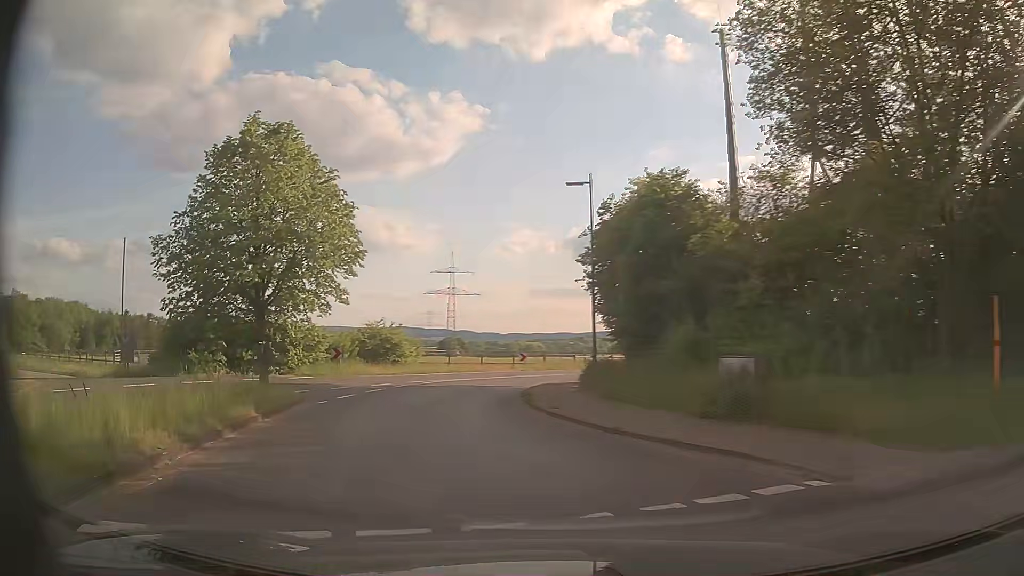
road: tertiary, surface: asphalt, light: Day
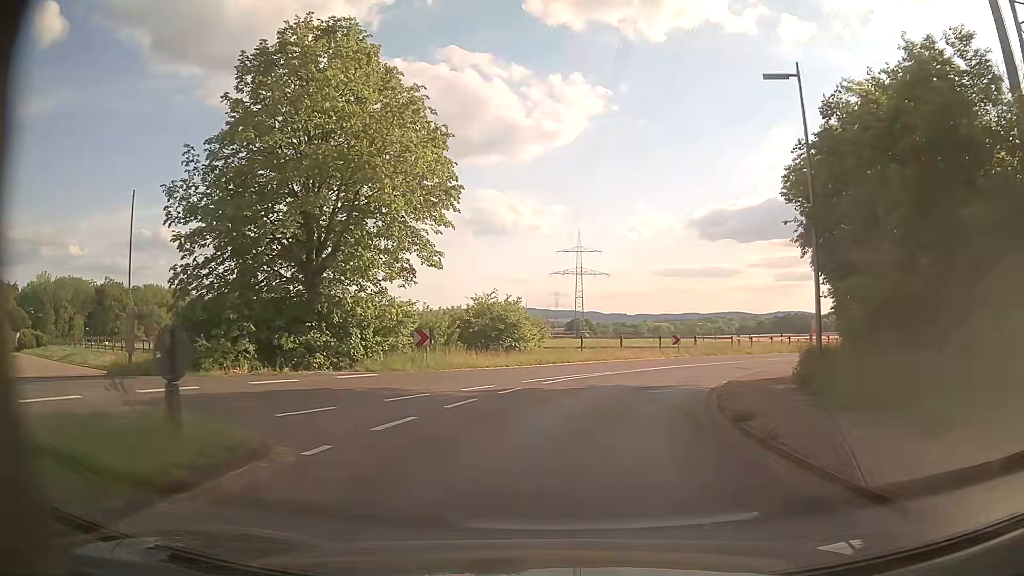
(-1.4, +9.6) m; -11°
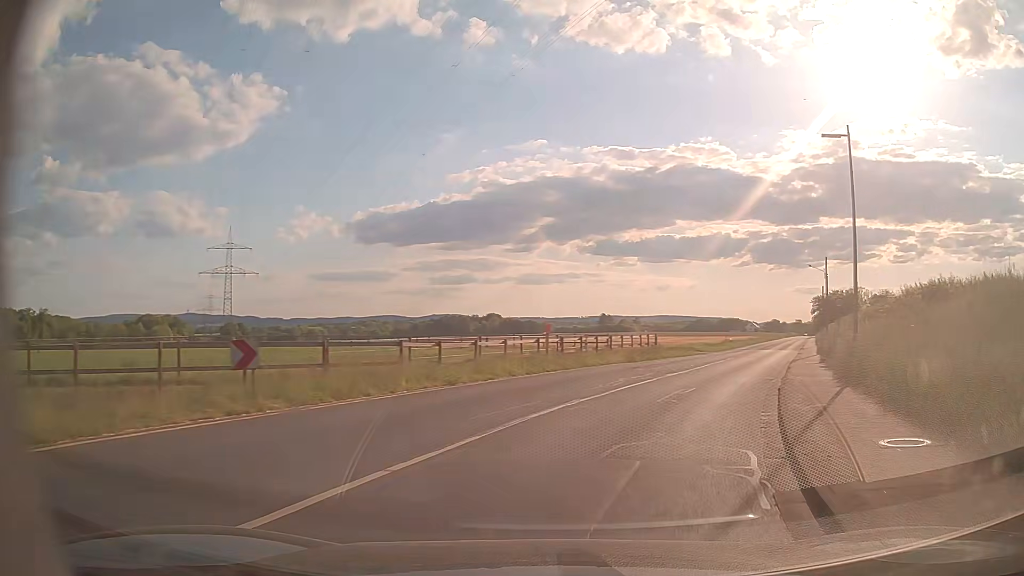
(+4.9, +24.1) m; +28°
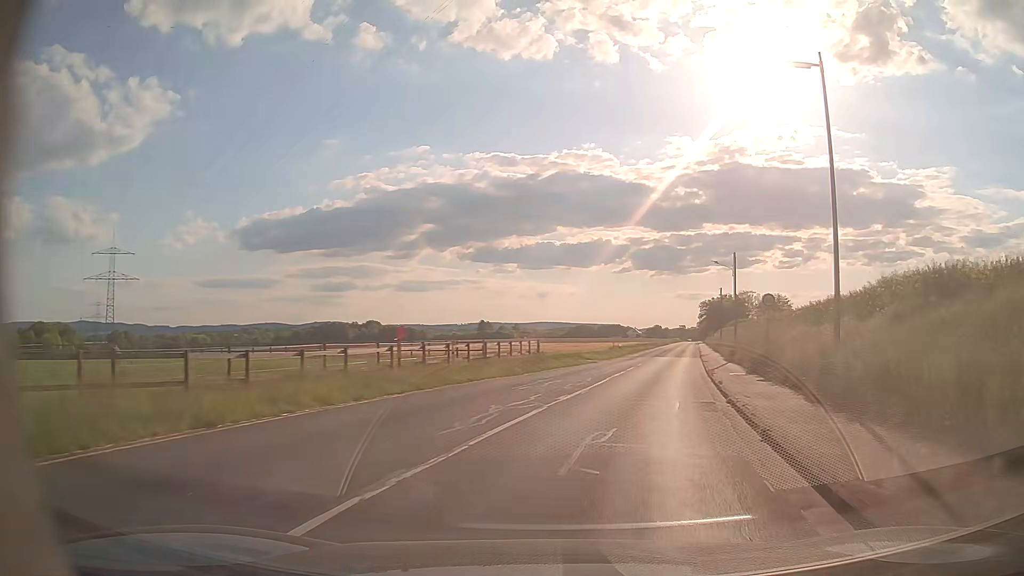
(+0.6, +7.0) m; +9°
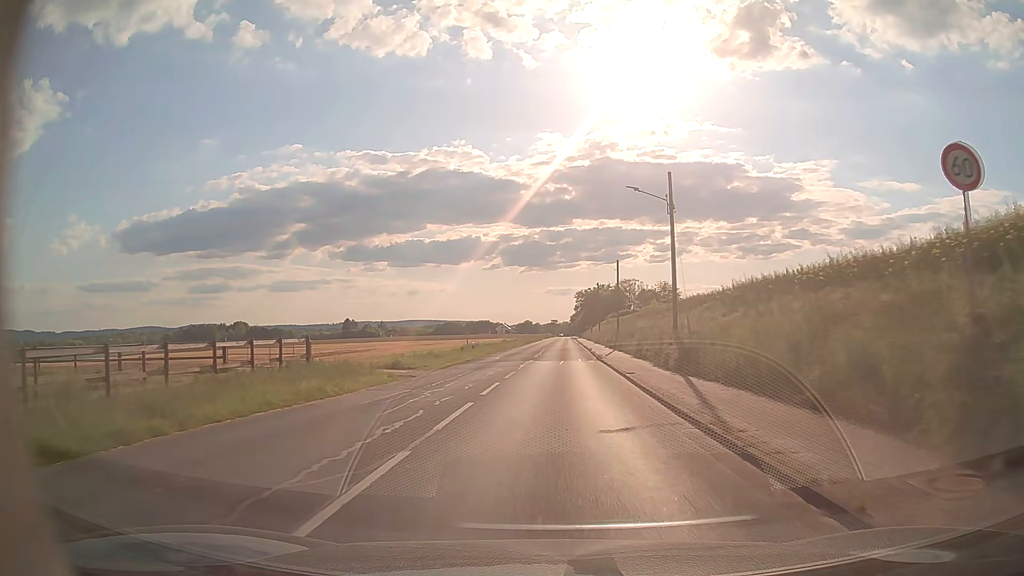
(+4.0, +23.4) m; +12°
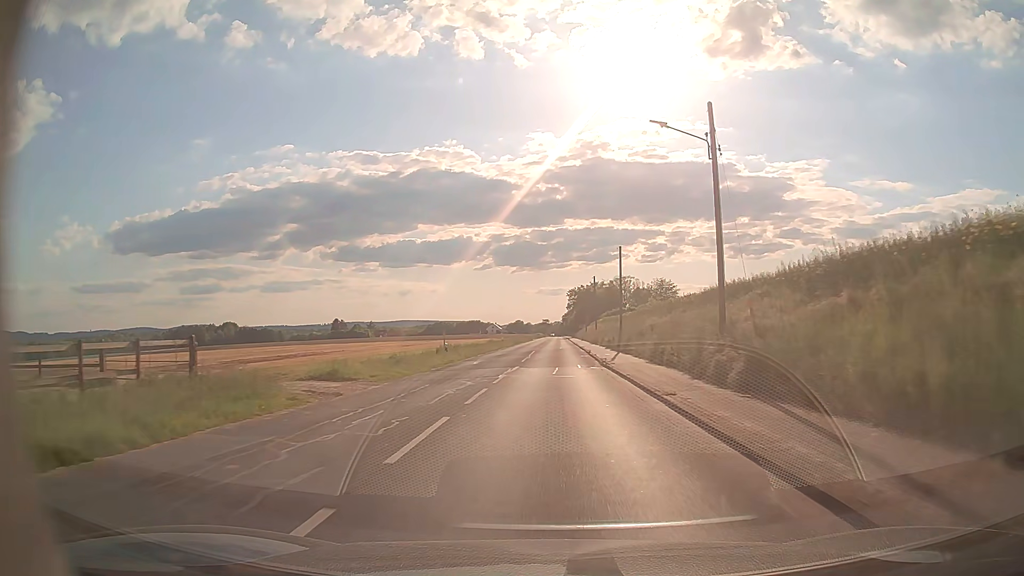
(+0.1, +8.8) m; +1°
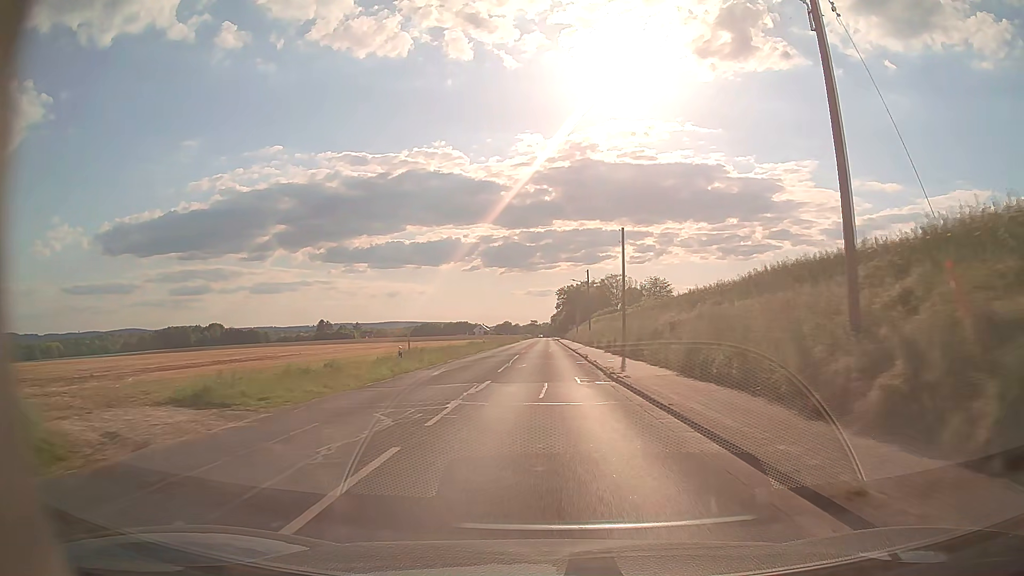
(+0.1, +9.2) m; +1°
(0, +10) (0, +20) (0, +30) (0, +40) (0, +50) (0, +60) (0, +70) (0, +80) (0, +90) (0, +100) m
